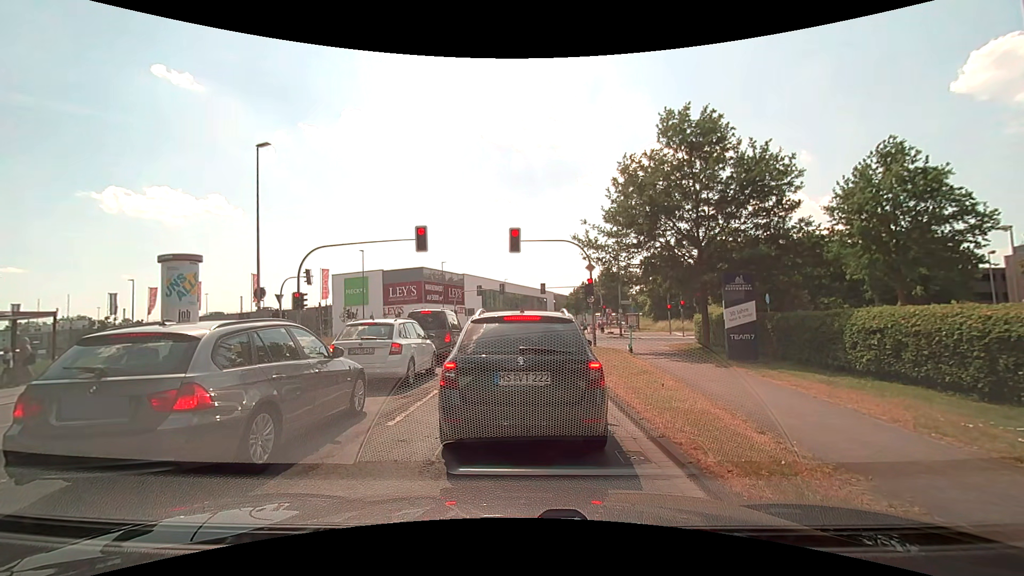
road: secondary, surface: asphalt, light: Day
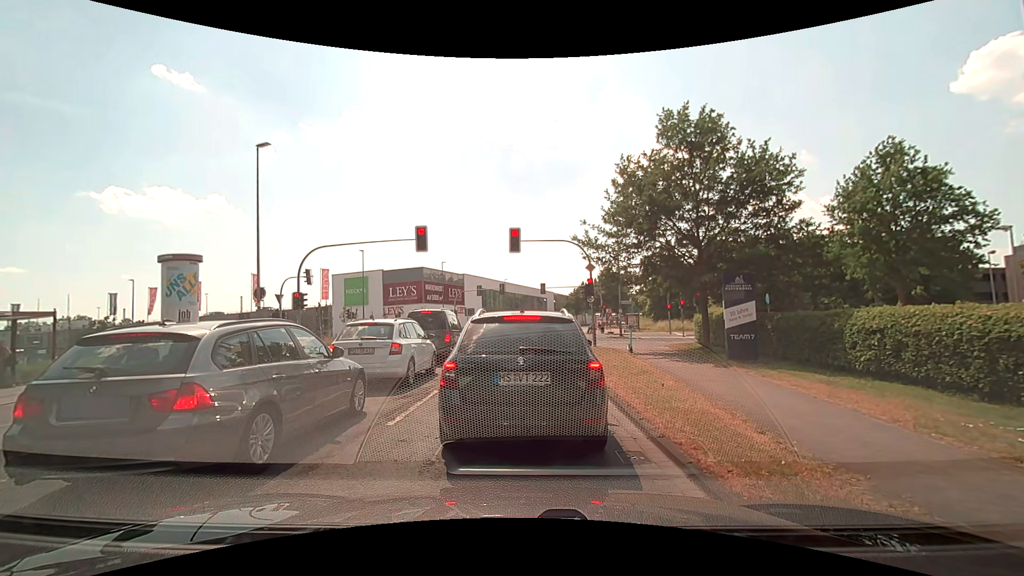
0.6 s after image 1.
(0.0, 0.0) m; 0°
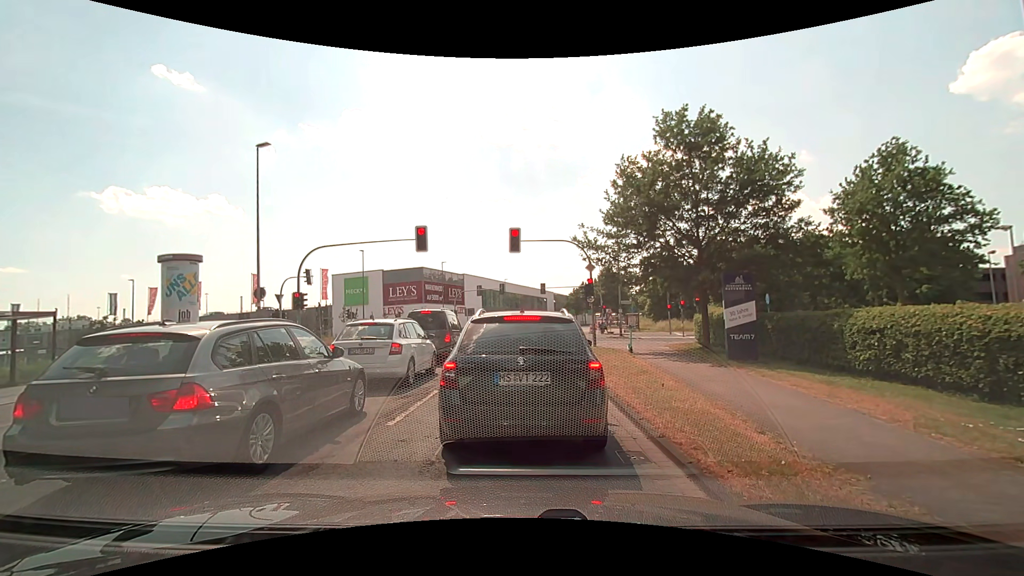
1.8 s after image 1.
(0.0, 0.0) m; 0°
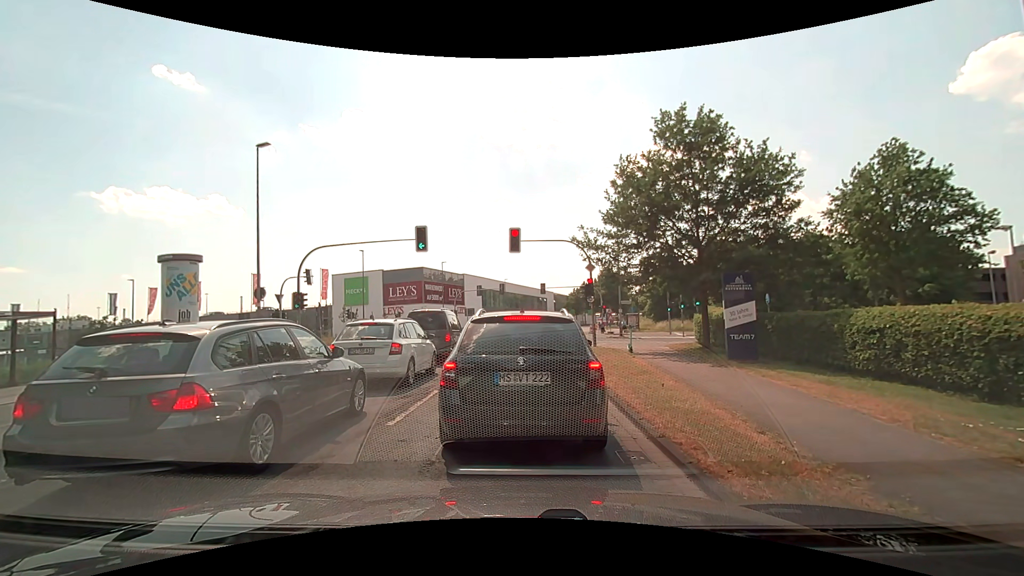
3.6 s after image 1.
(0.0, 0.0) m; 0°
(0, +10) (0, +20) (+1, +30) (+2, +40) (+4, +50) (+5, +60) (+7, +70) (+9, +79) (+11, +89) (+13, +99) m
